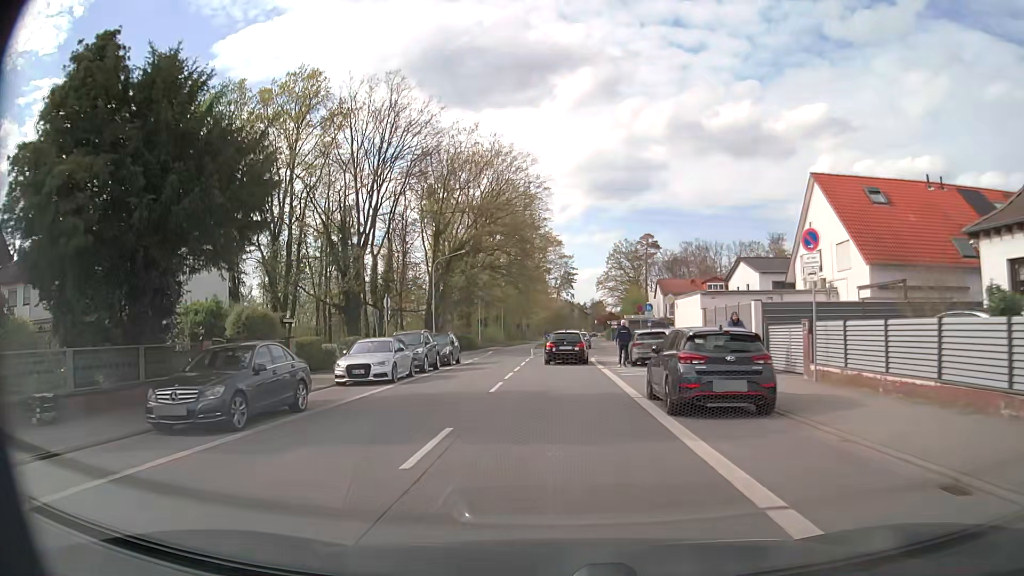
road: primary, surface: asphalt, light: Day
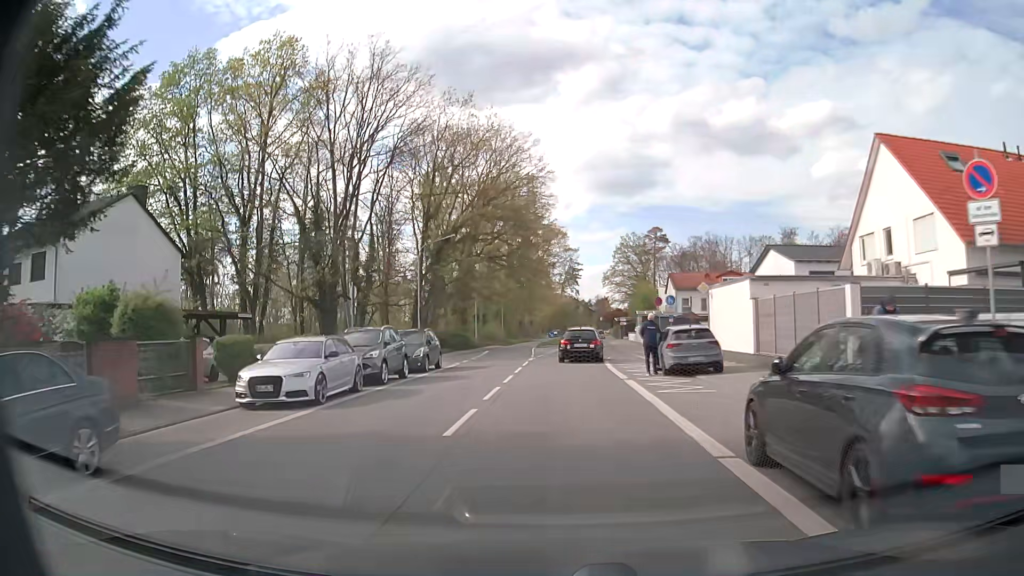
(0.0, +7.1) m; 0°
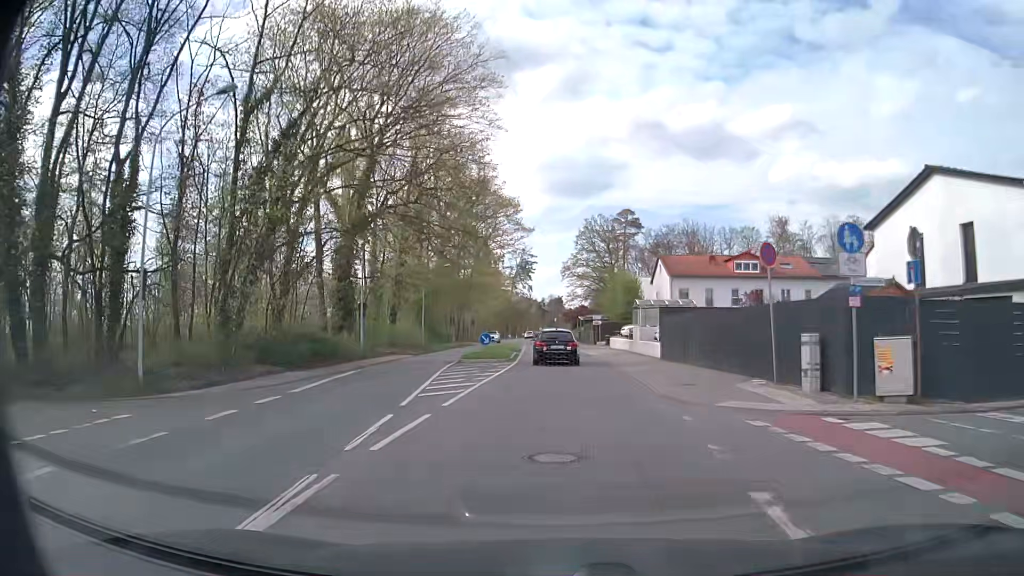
(+0.5, +28.0) m; +4°
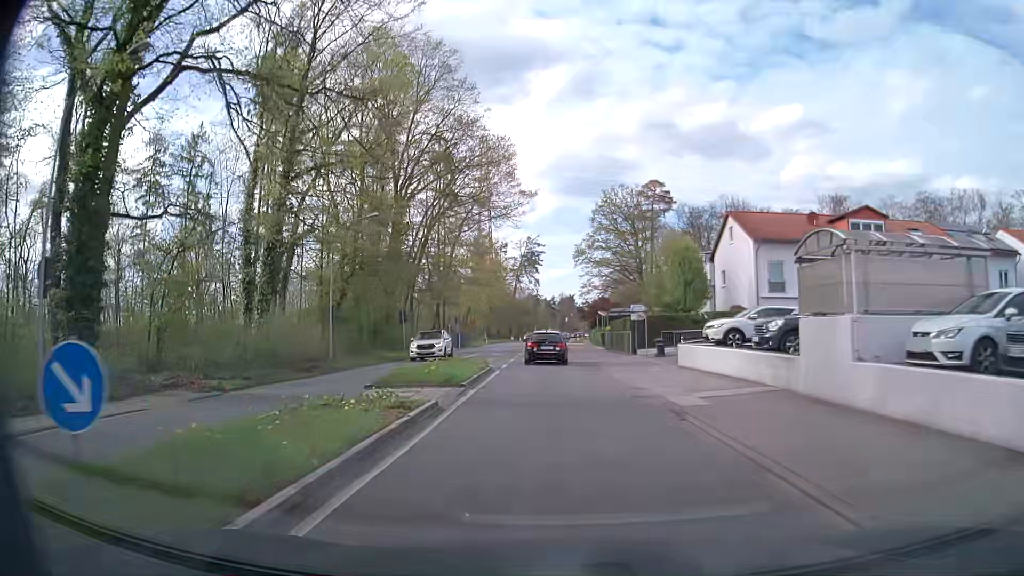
(+0.1, +27.4) m; 0°
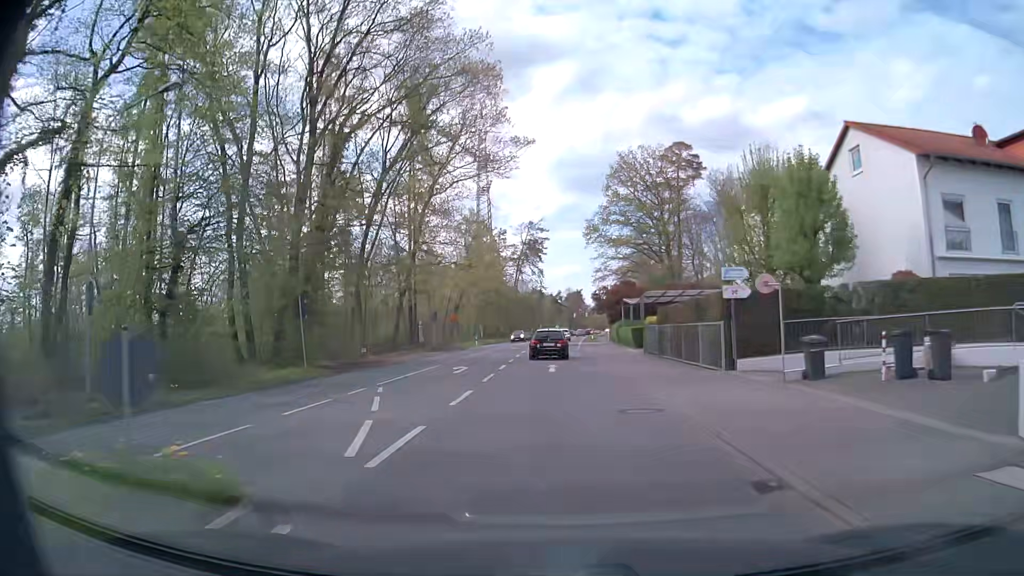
(-0.2, +20.2) m; -1°
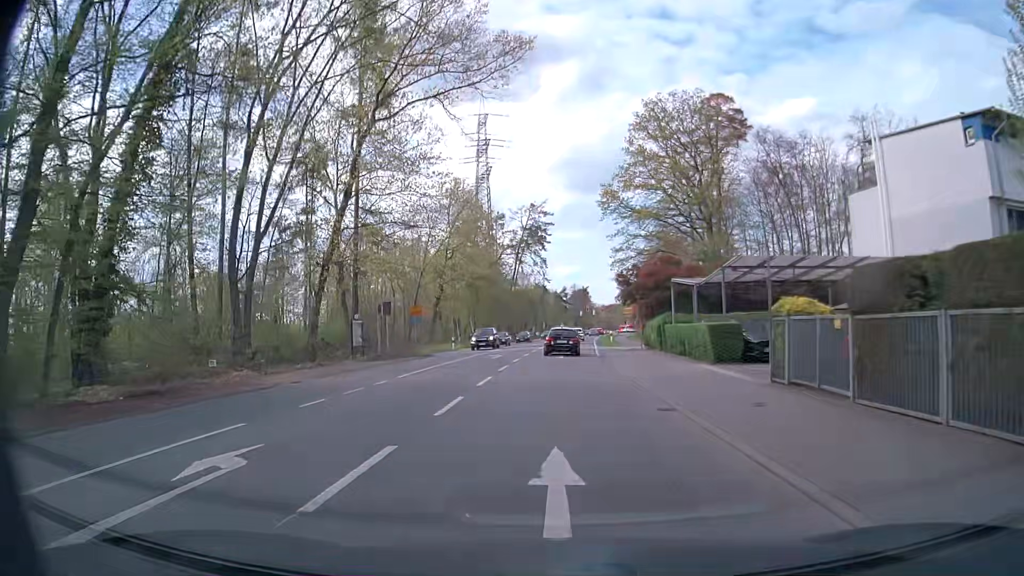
(-0.1, +19.8) m; -1°
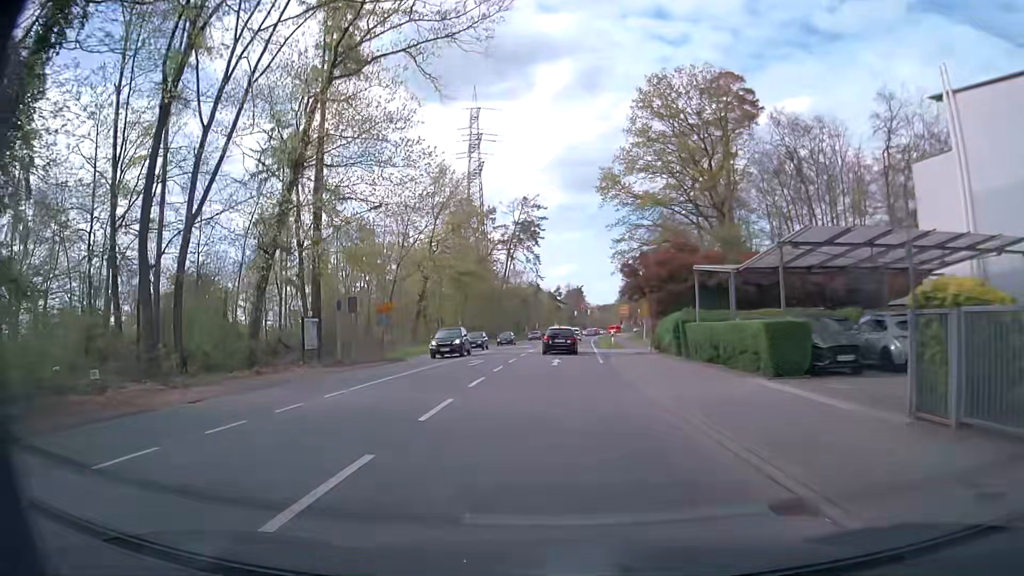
(0.0, +6.5) m; +1°
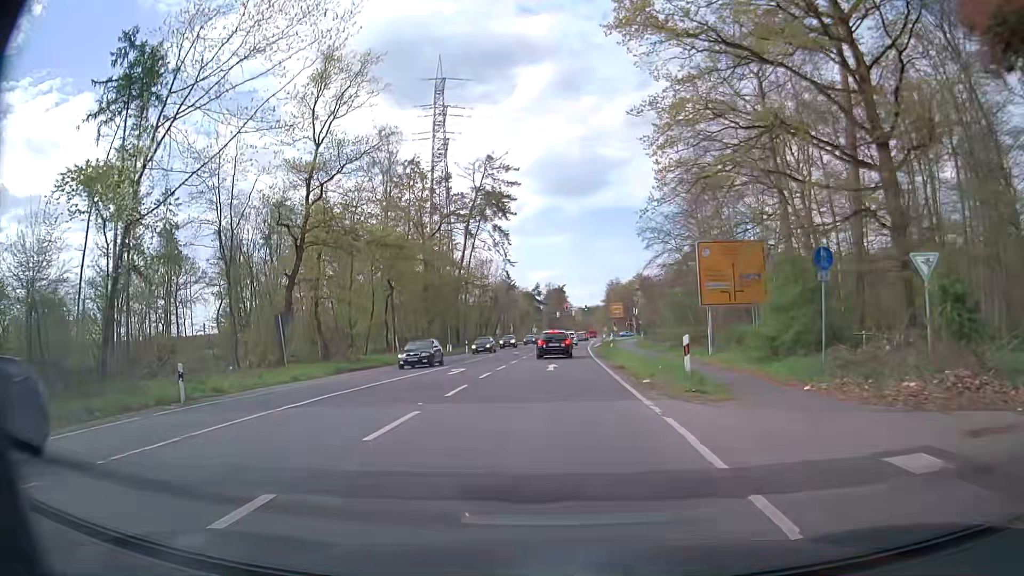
(+0.3, +31.8) m; +1°
(0, +10) (0, +20) (0, +30) (+1, +40) (+1, +50) (+1, +60) (+2, +70) (+3, +80) (+4, +90) (+4, +100) m
